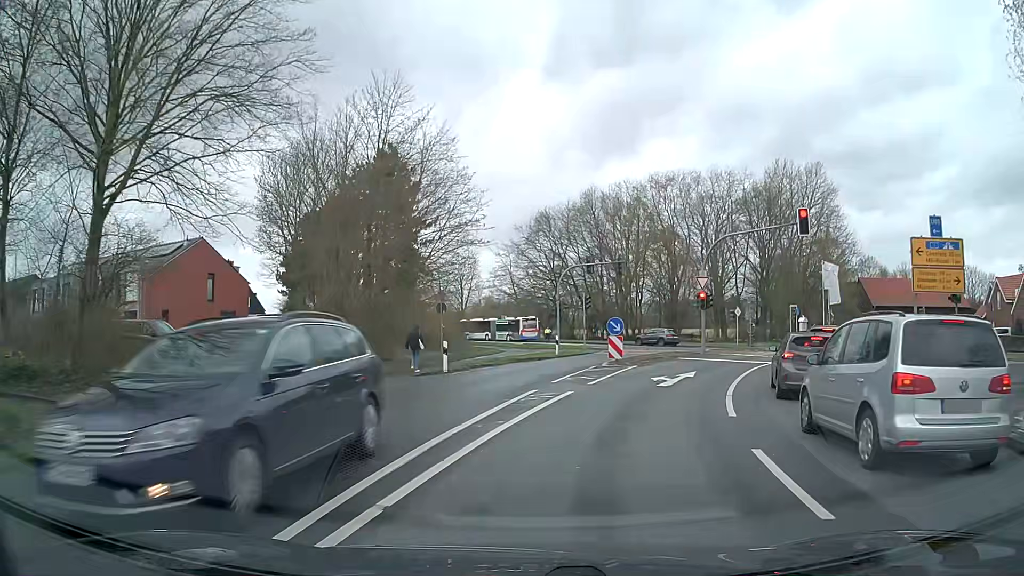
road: secondary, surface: asphalt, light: Day
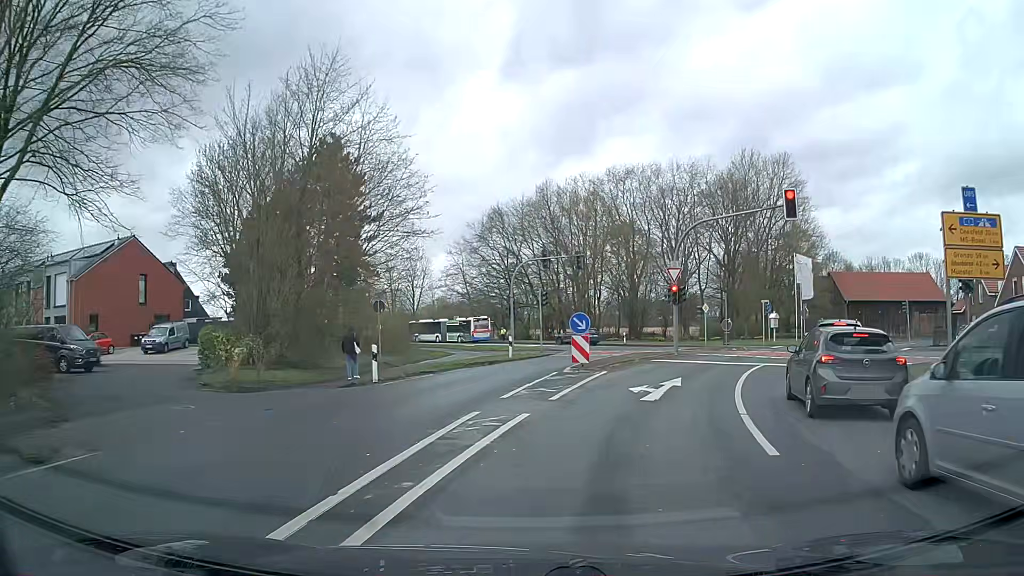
(+0.1, +4.0) m; +4°
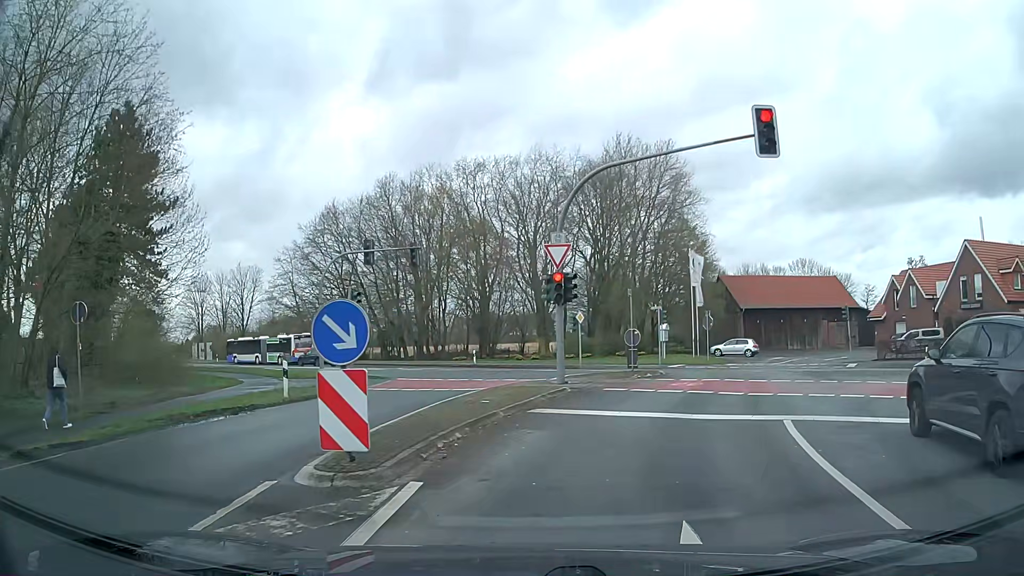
(+1.2, +12.6) m; +10°
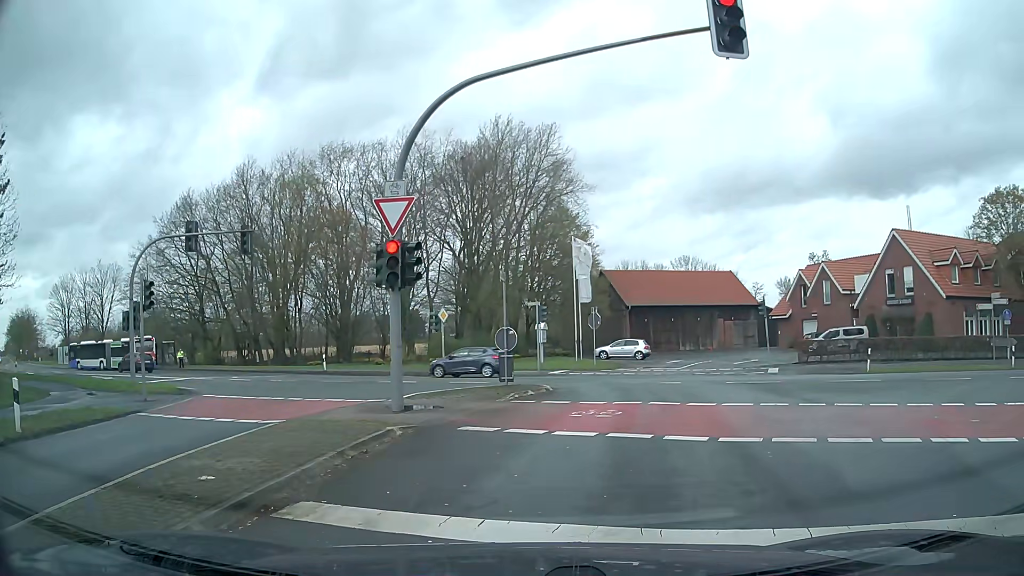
(+0.7, +6.5) m; +10°
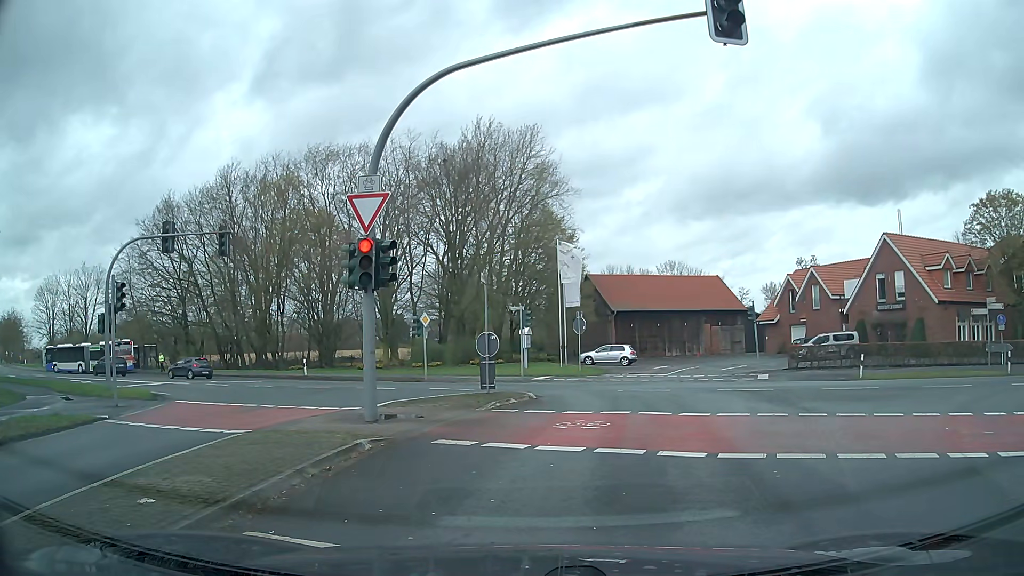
(0.0, +0.8) m; 0°
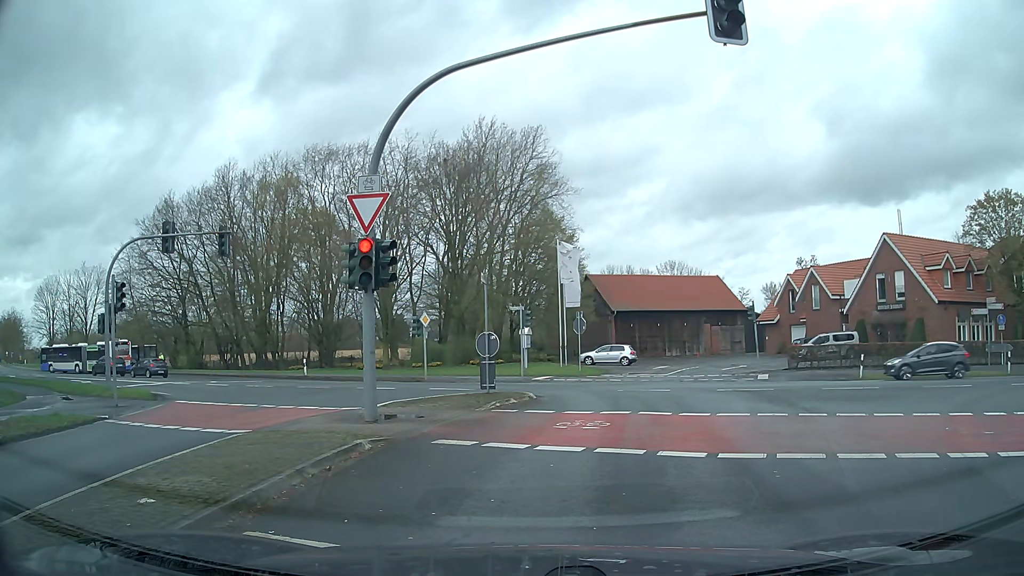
(0.0, 0.0) m; 0°
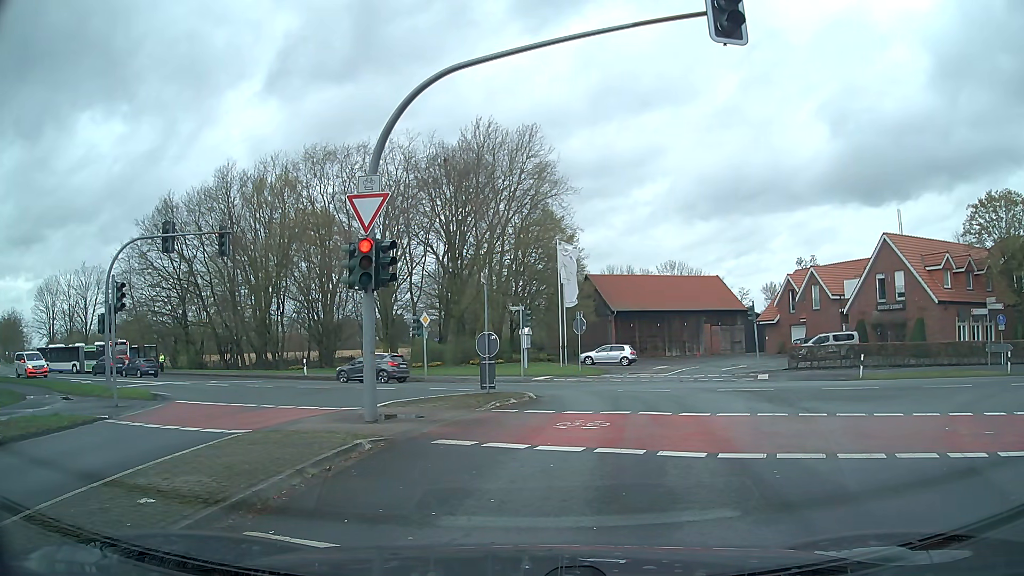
(0.0, 0.0) m; 0°
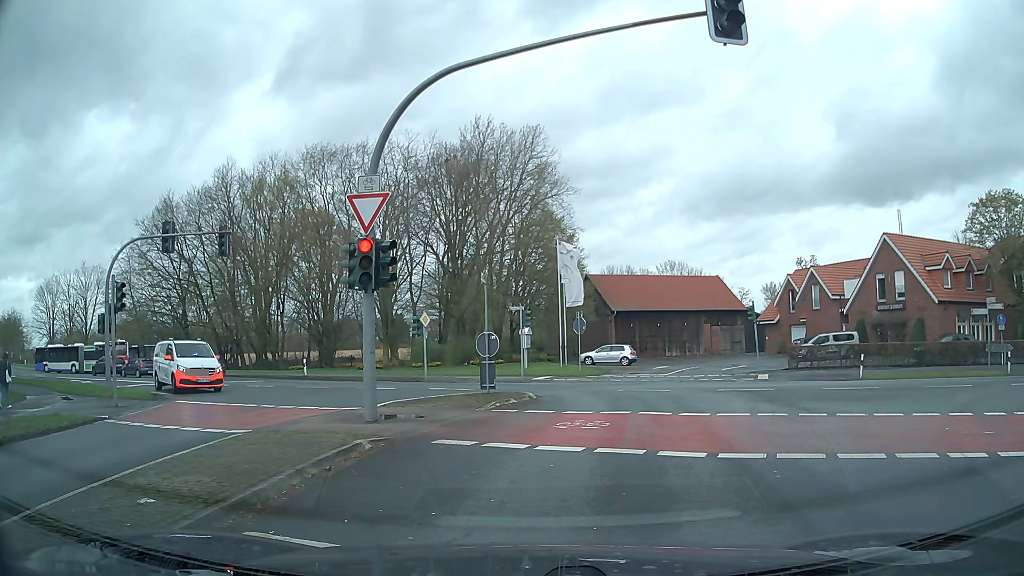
(0.0, 0.0) m; 0°
